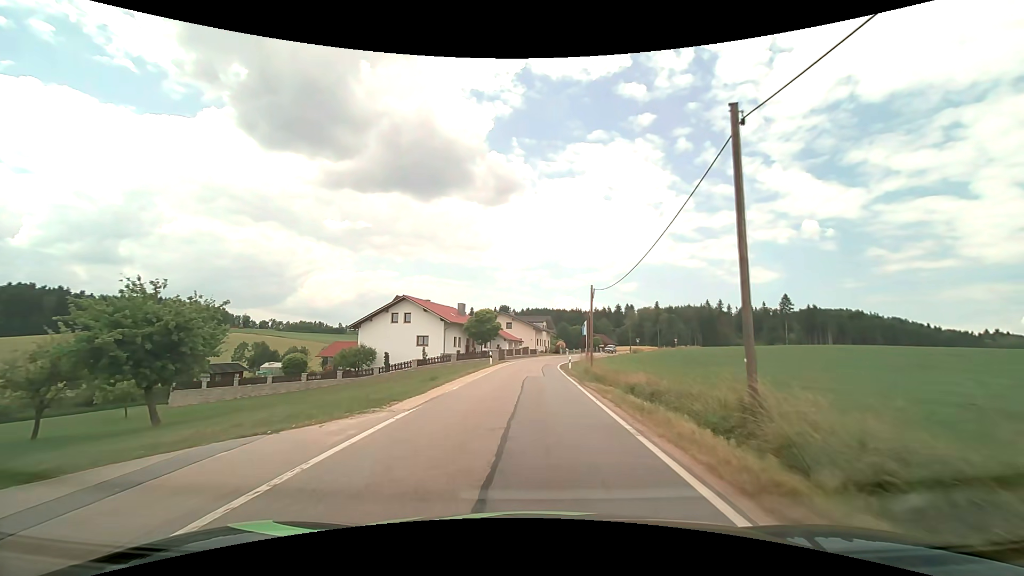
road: tertiary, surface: asphalt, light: Day
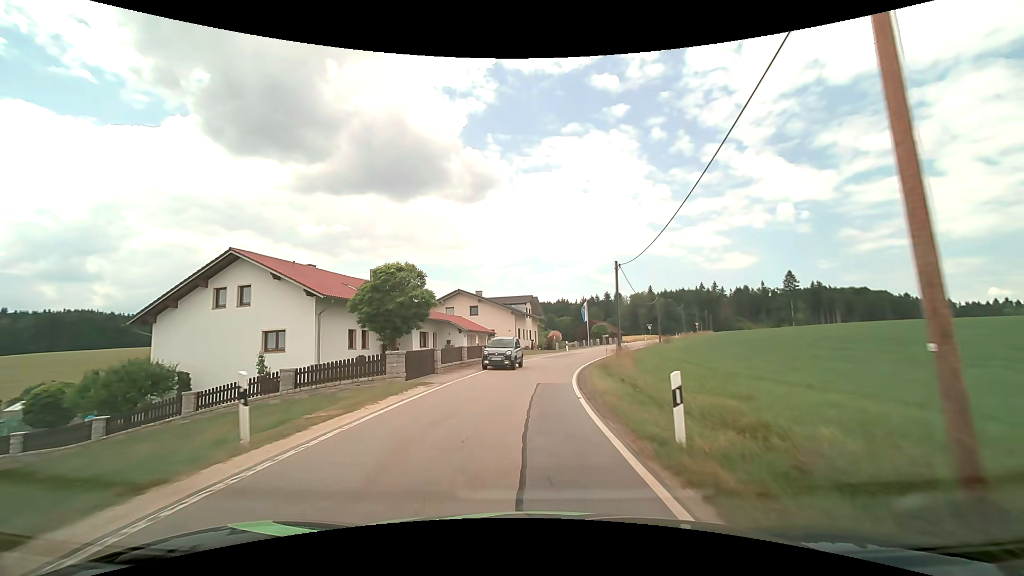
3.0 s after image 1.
(+0.7, +31.6) m; +2°
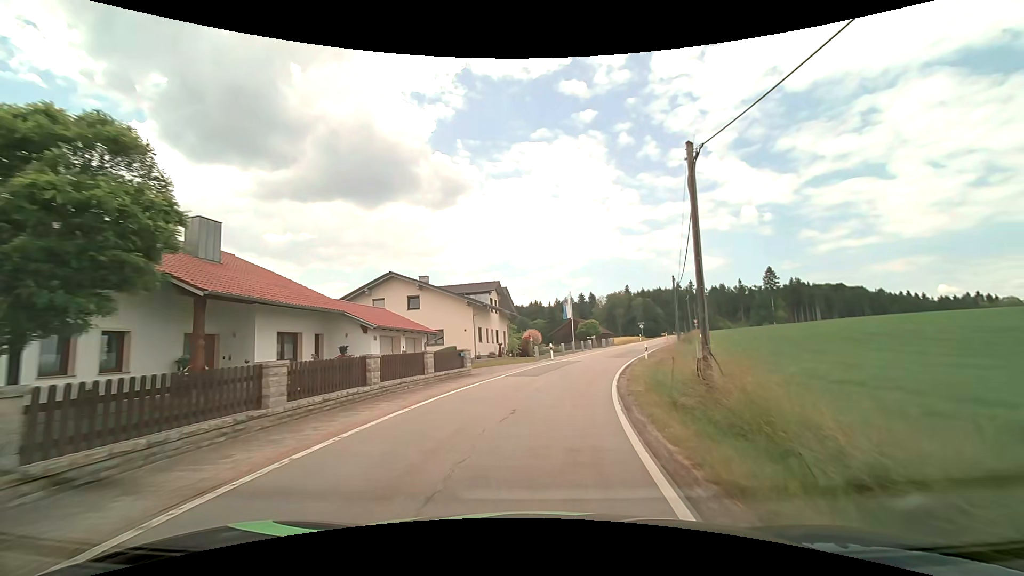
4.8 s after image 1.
(+0.4, +18.0) m; +3°
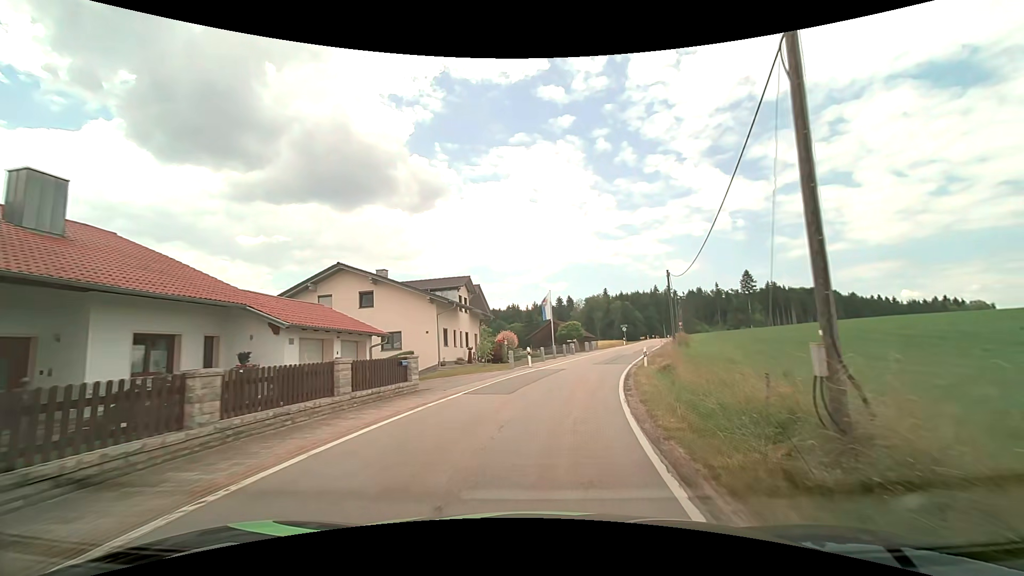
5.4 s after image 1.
(+0.1, +5.8) m; +2°
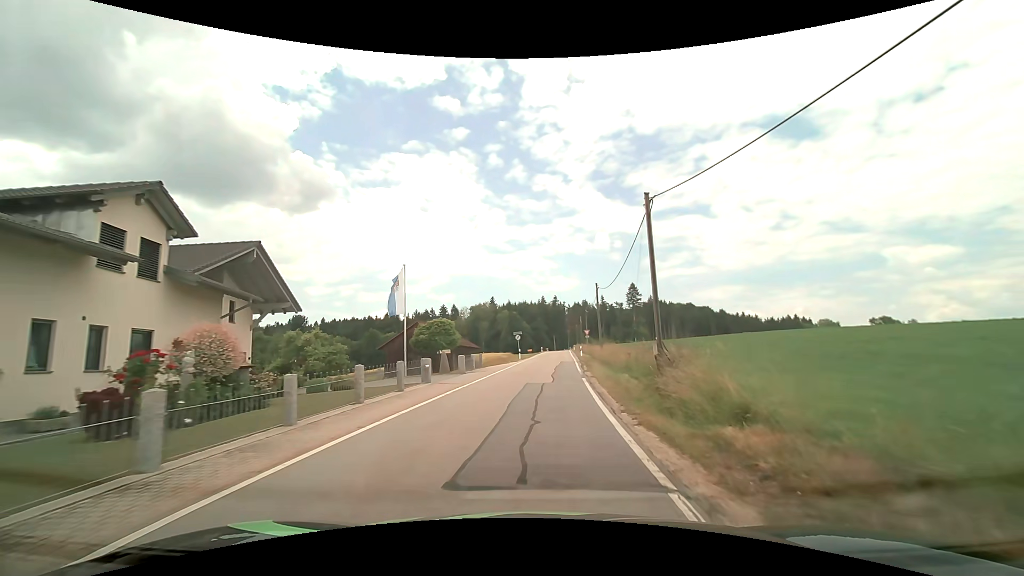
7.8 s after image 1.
(+2.6, +23.0) m; +13°
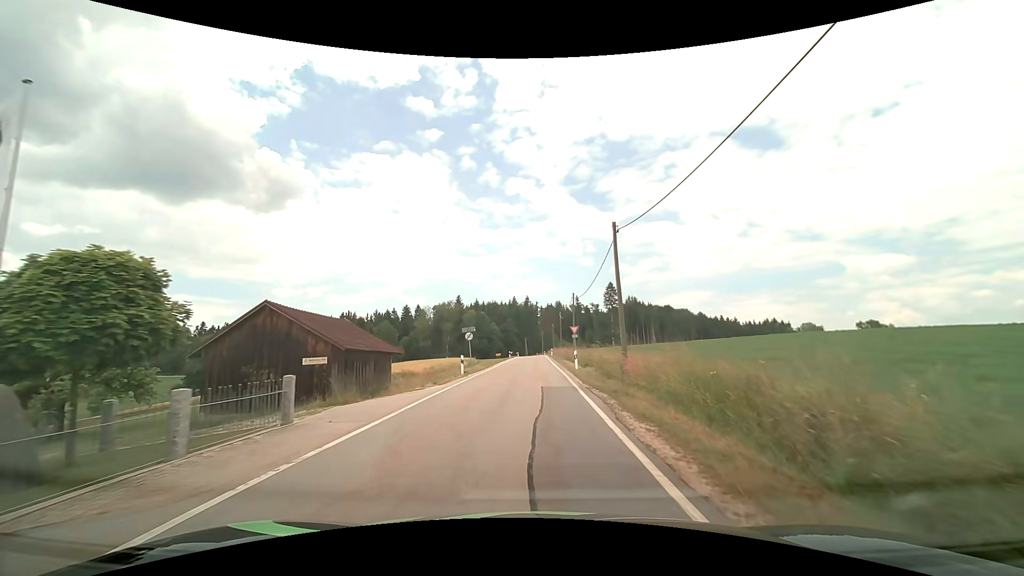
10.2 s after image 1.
(+0.9, +22.7) m; +4°
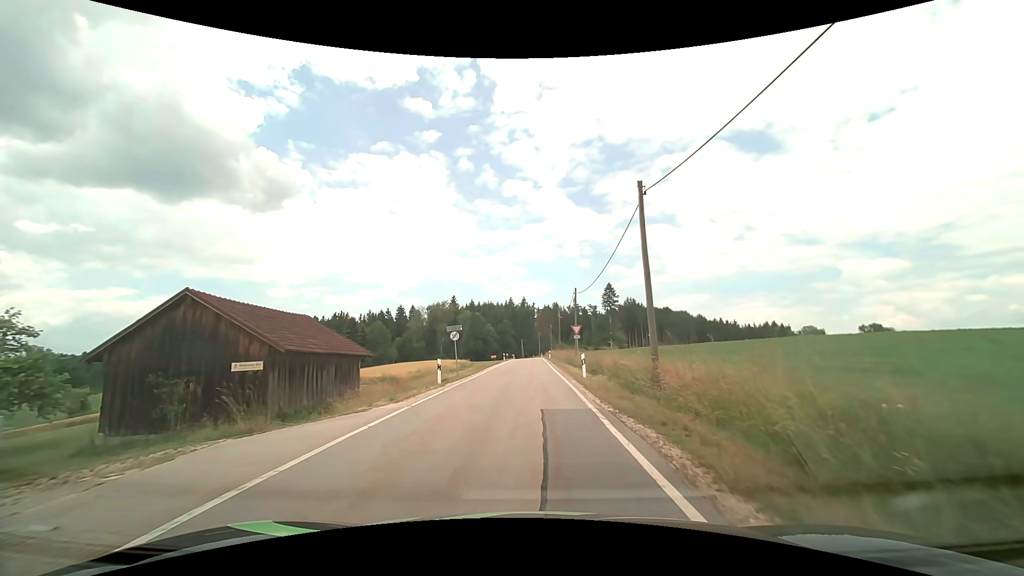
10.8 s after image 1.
(0.0, +5.6) m; 0°
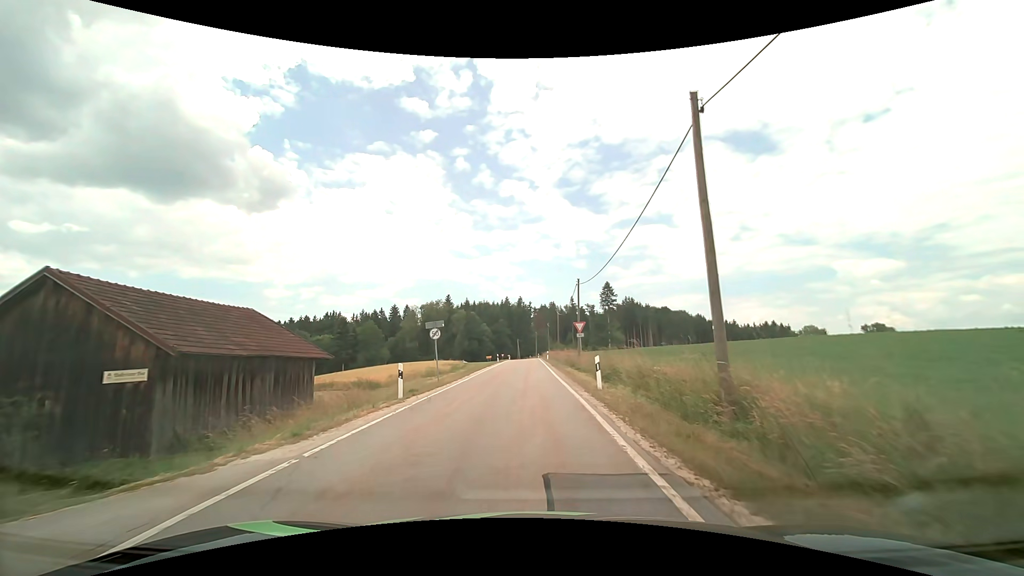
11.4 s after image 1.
(0.0, +5.6) m; 0°
(0, +10) (0, +20) (0, +30) (0, +40) (0, +50) (0, +60) (0, +70) (0, +80) (0, +90) (0, +100) m
